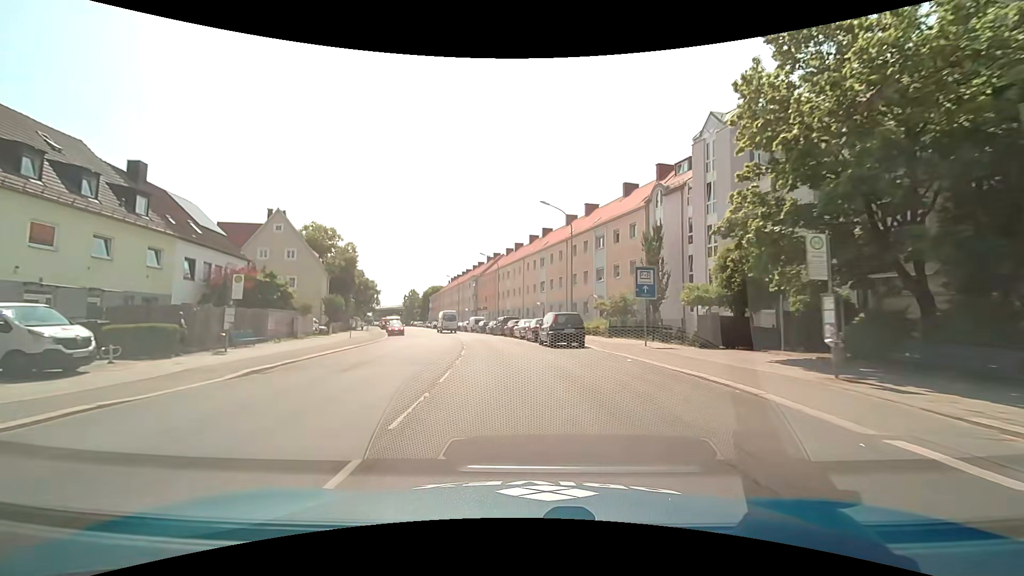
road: secondary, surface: asphalt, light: Day
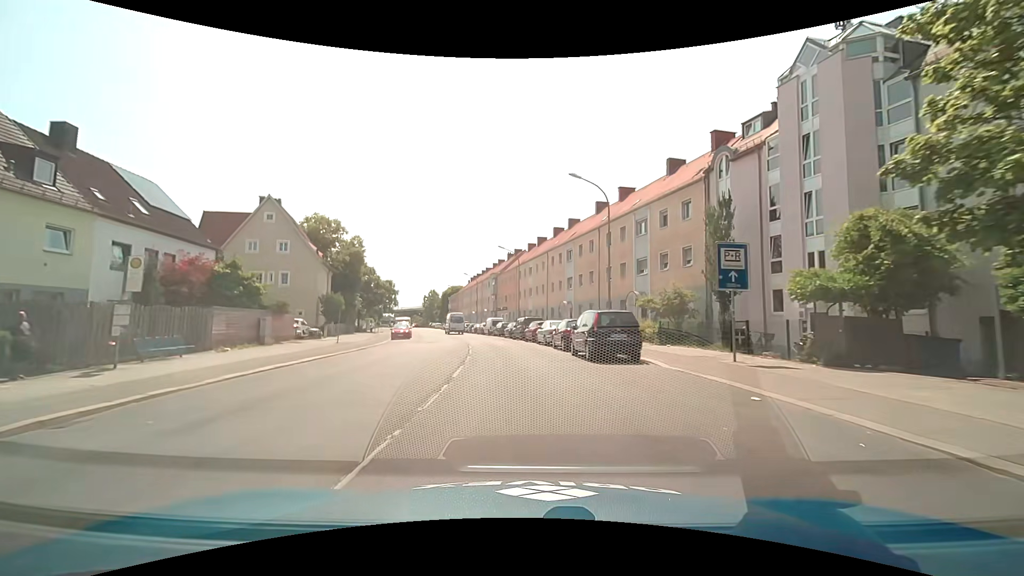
(-0.2, +7.6) m; -3°
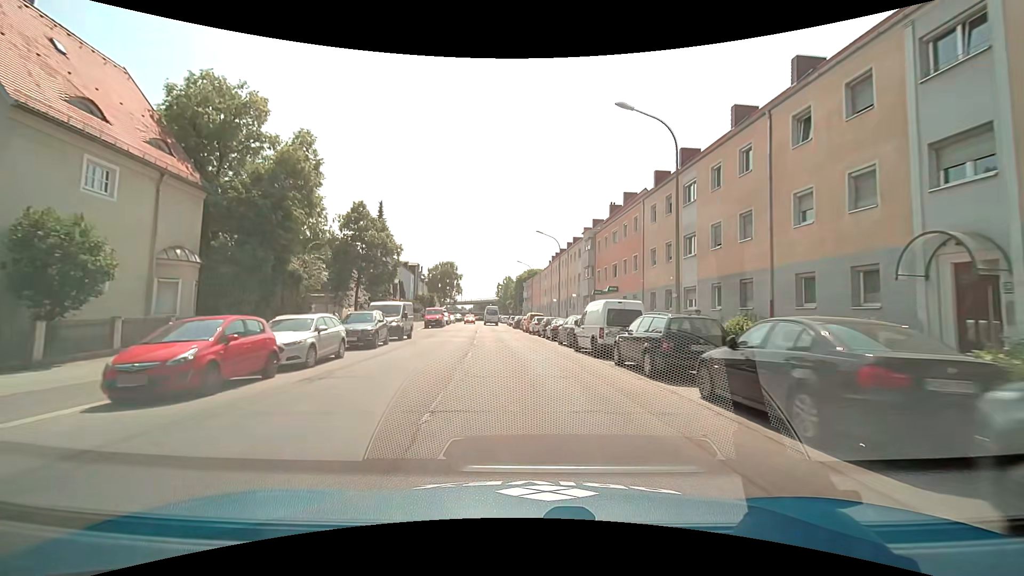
(-3.4, +38.0) m; -10°
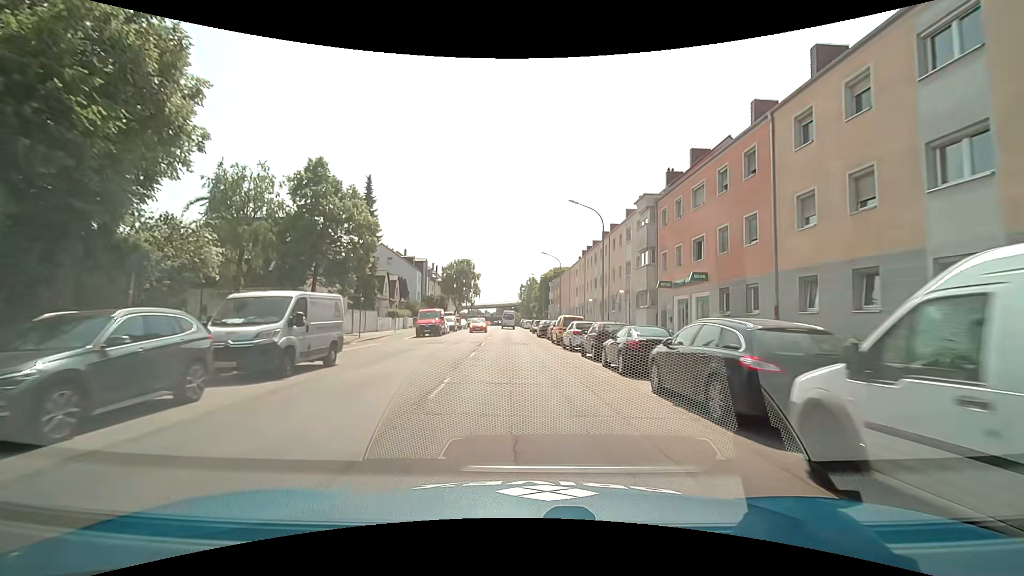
(-0.3, +15.4) m; -3°
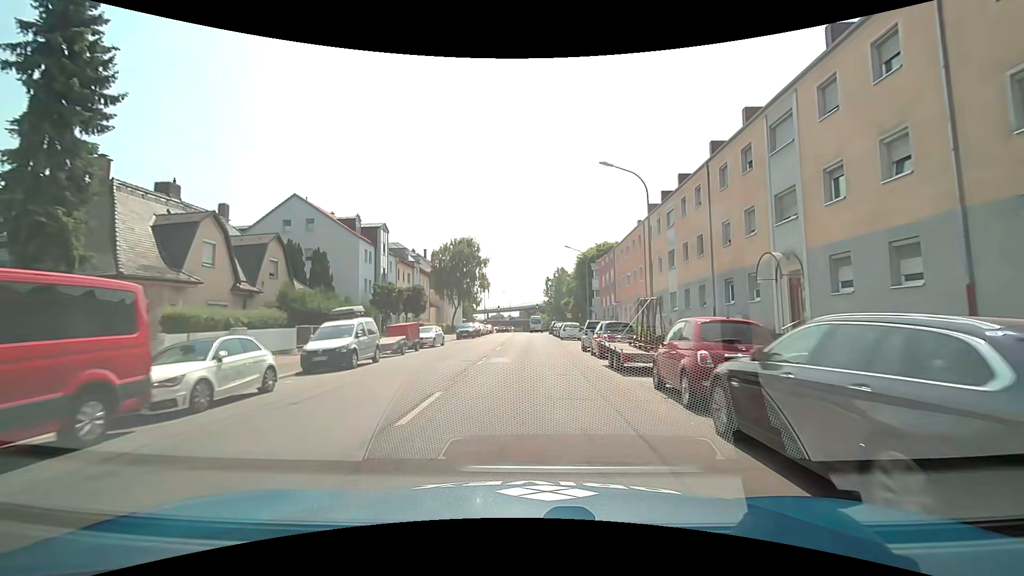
(-1.1, +38.3) m; -3°
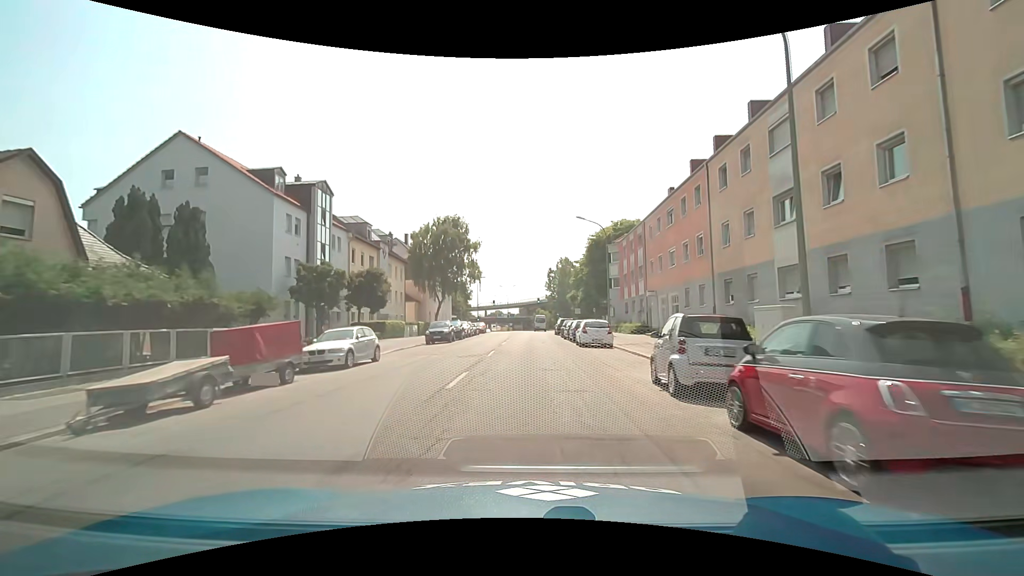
(0.0, +15.2) m; 0°
(0, +10) (0, +20) (0, +30) (0, +40) (0, +50) (0, +60) (0, +70) (0, +80) (0, +90) (0, +100) m
